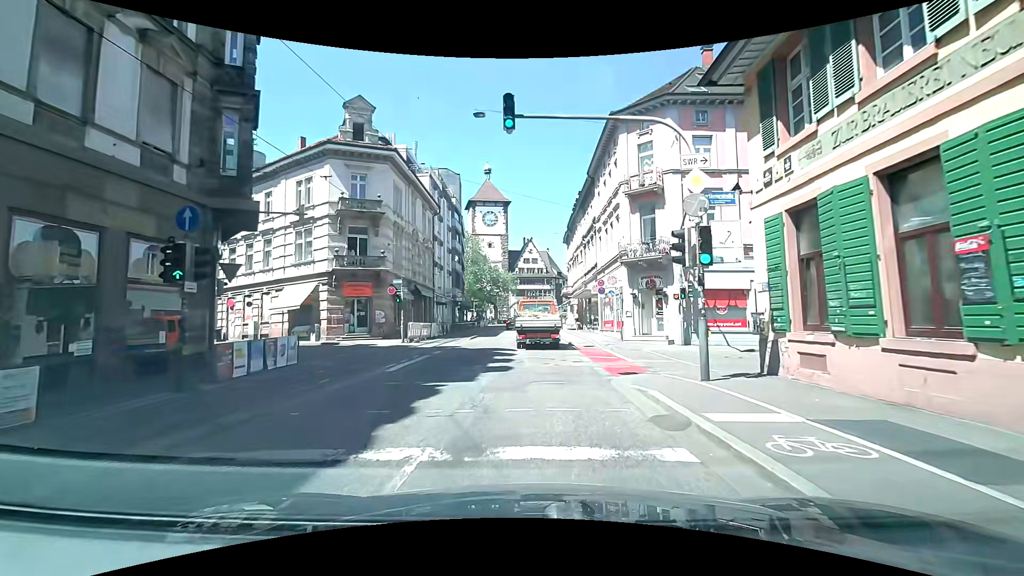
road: primary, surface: asphalt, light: Day
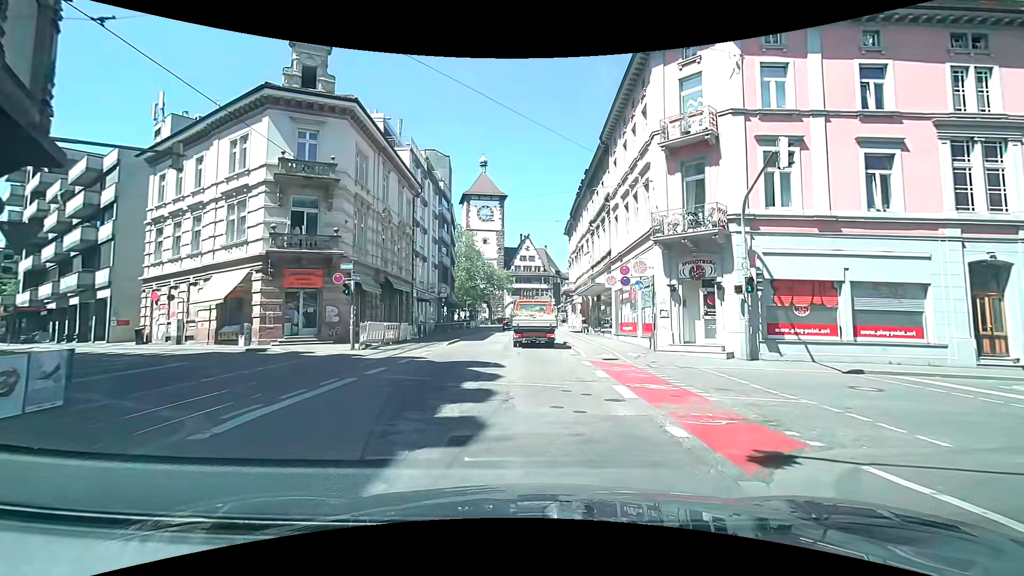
(-0.1, +7.8) m; 0°
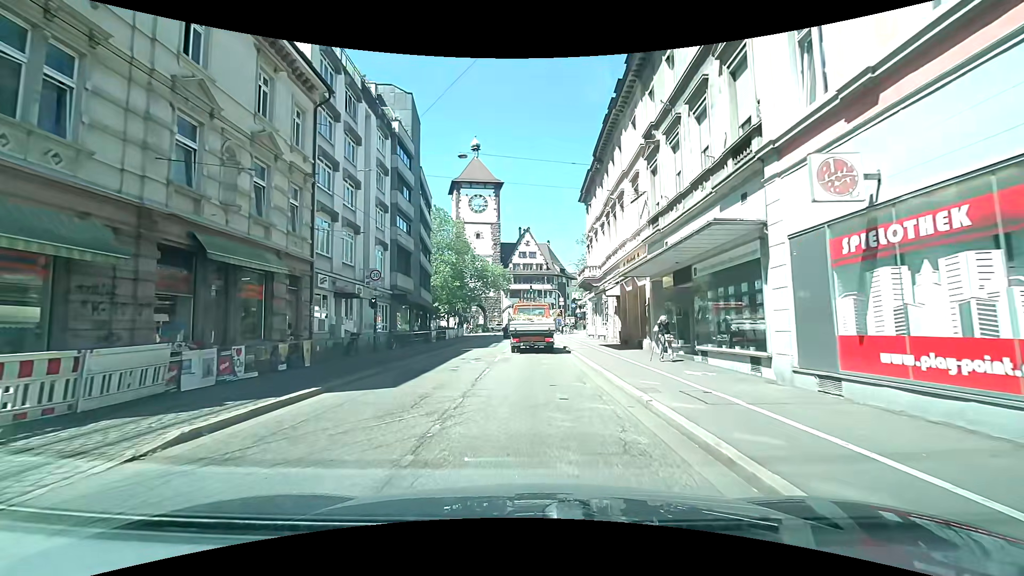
(+0.1, +20.0) m; 0°
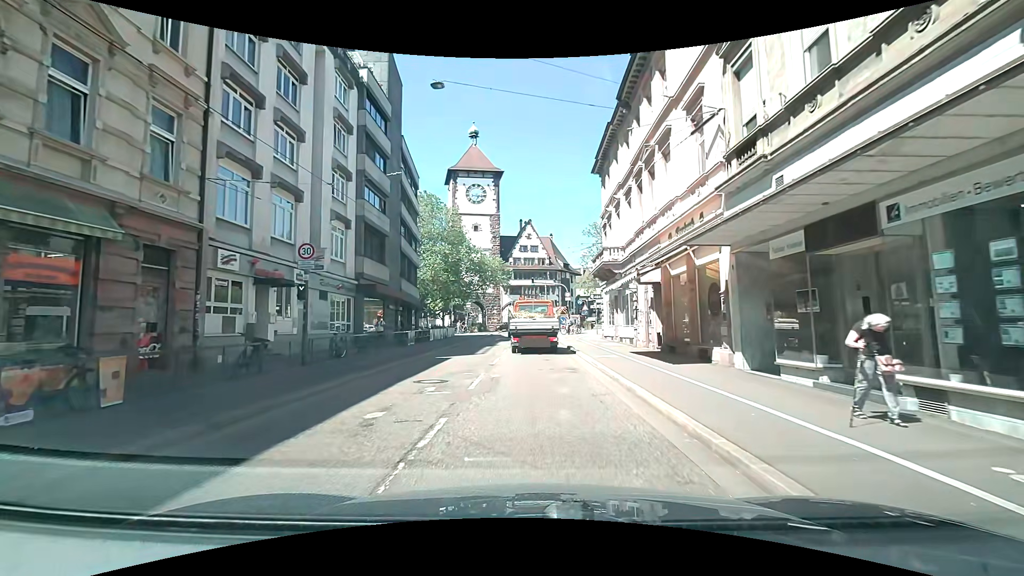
(-0.2, +8.1) m; -1°
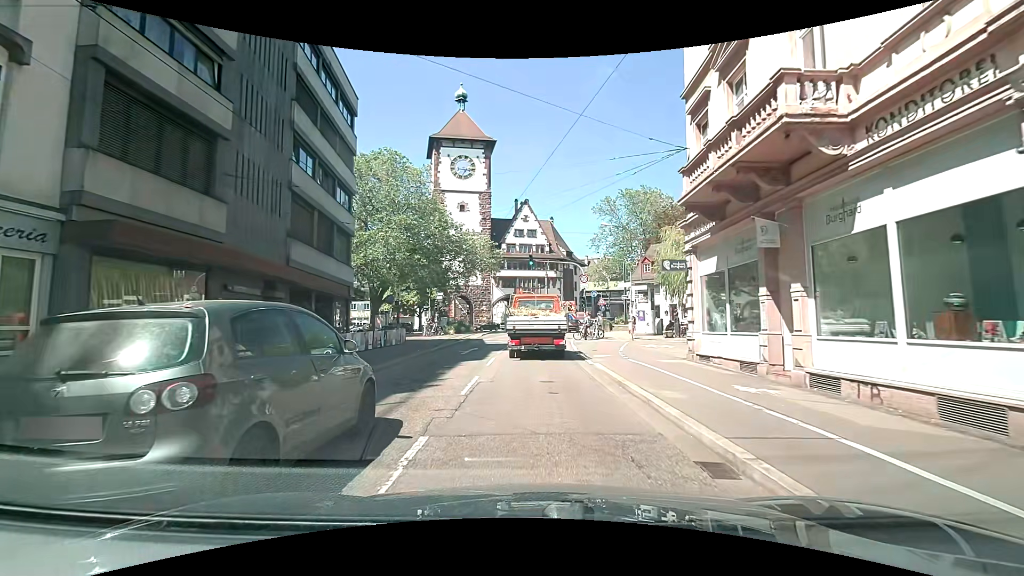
(0.0, +18.8) m; -1°
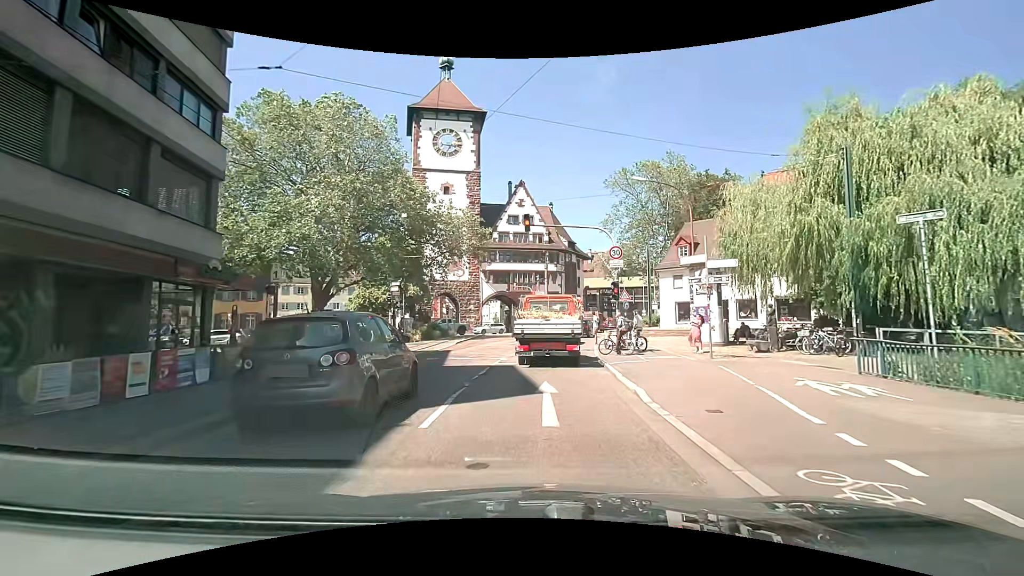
(+0.3, +14.5) m; +3°
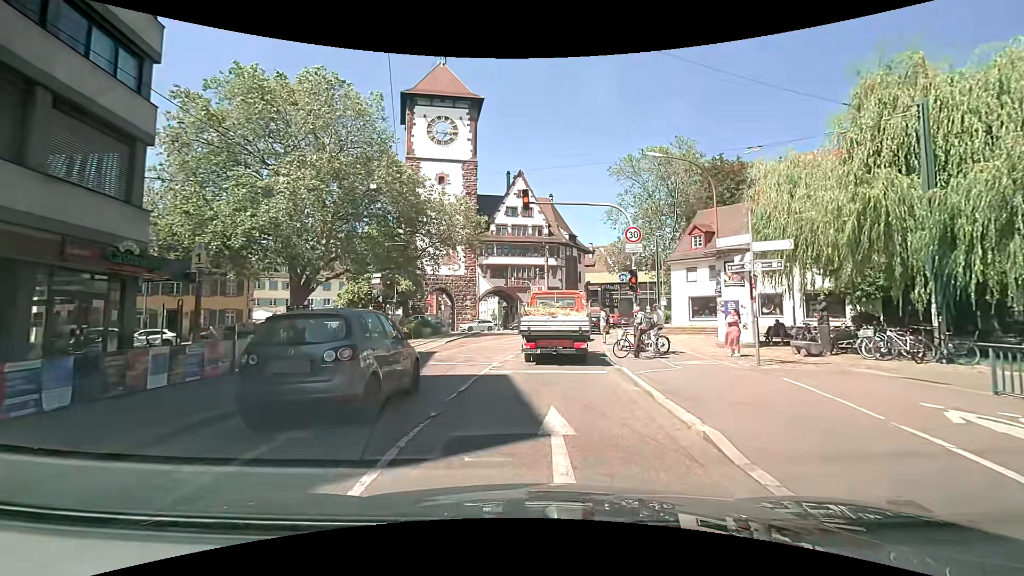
(-0.1, +3.7) m; -1°
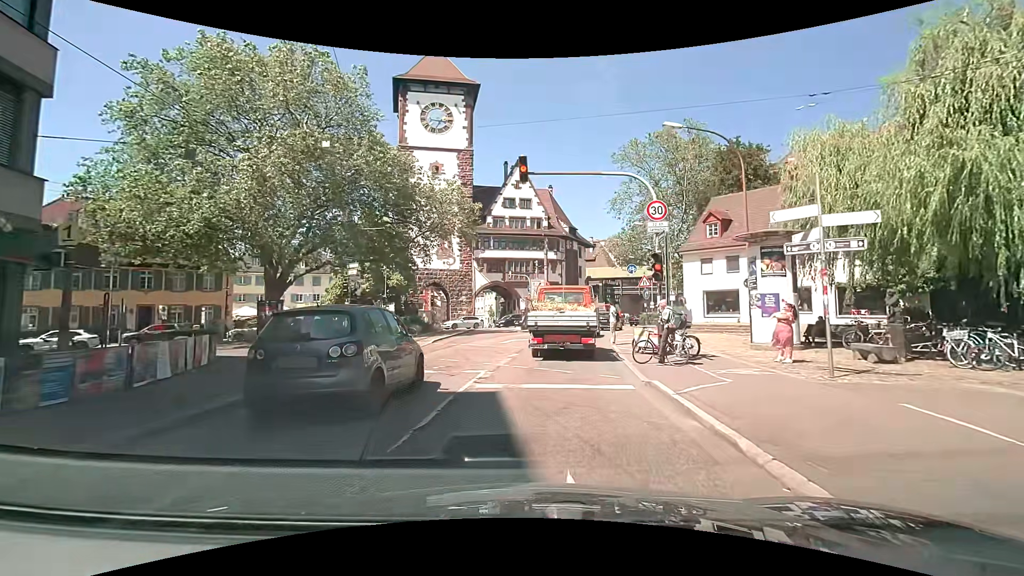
(0.0, +3.3) m; -1°
(0, +10) (+1, +20) (+2, +30) (+5, +39) (+9, +49) (+13, +58) (+17, +67) (+23, +75) (+29, +83) (+36, +90) m
